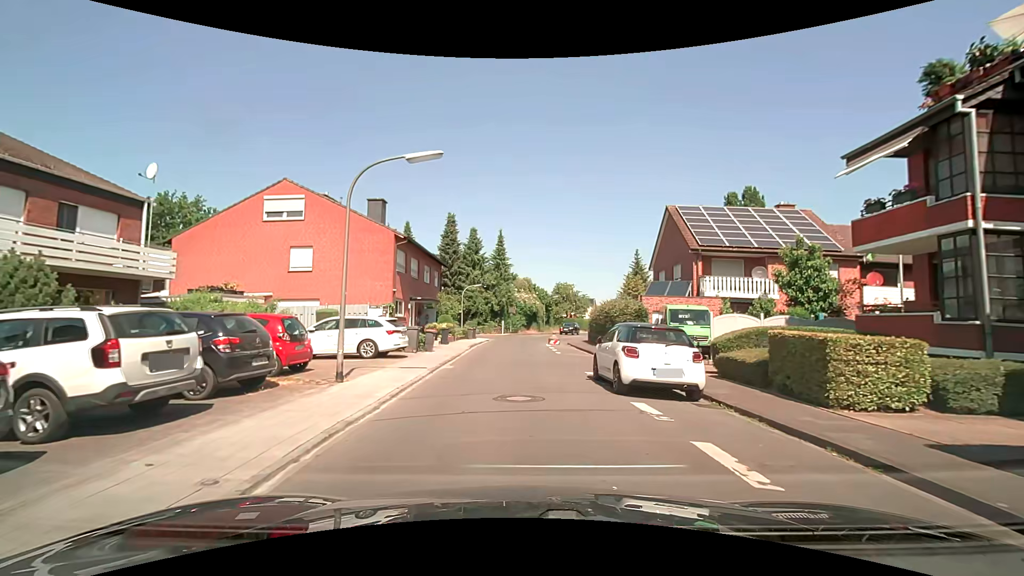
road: residential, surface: asphalt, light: Day
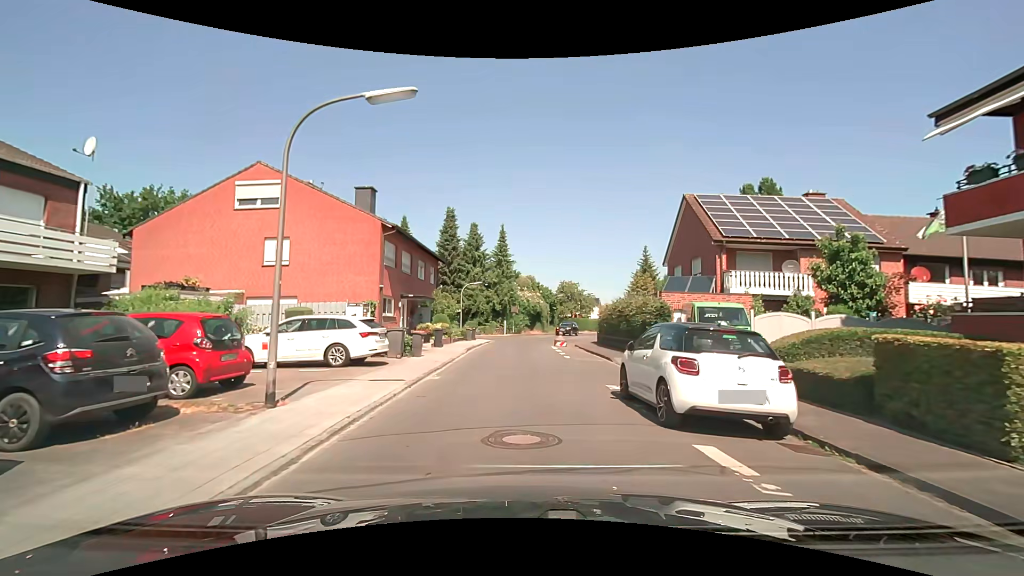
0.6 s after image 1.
(0.0, +3.1) m; -1°
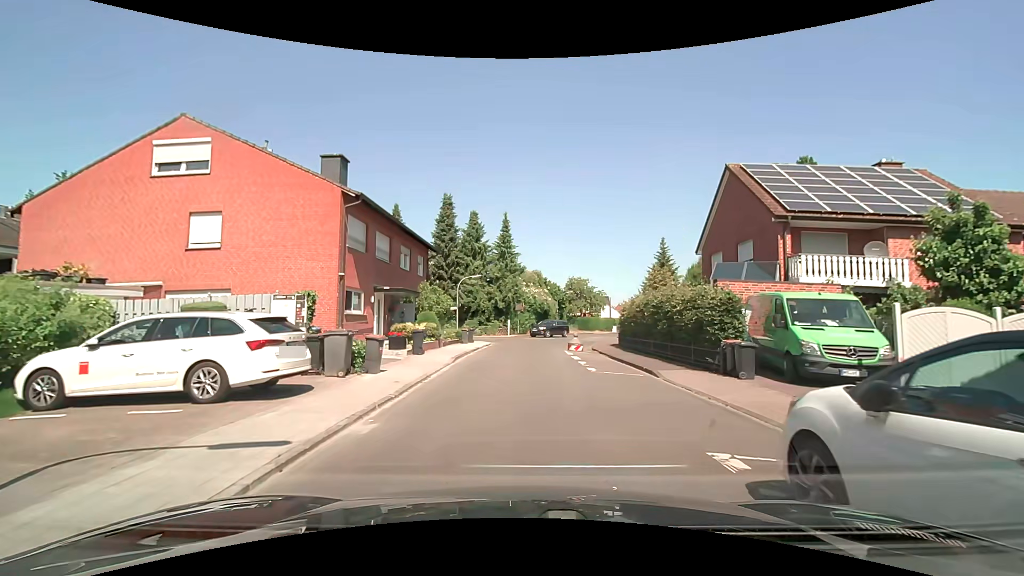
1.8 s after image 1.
(0.0, +6.0) m; 0°
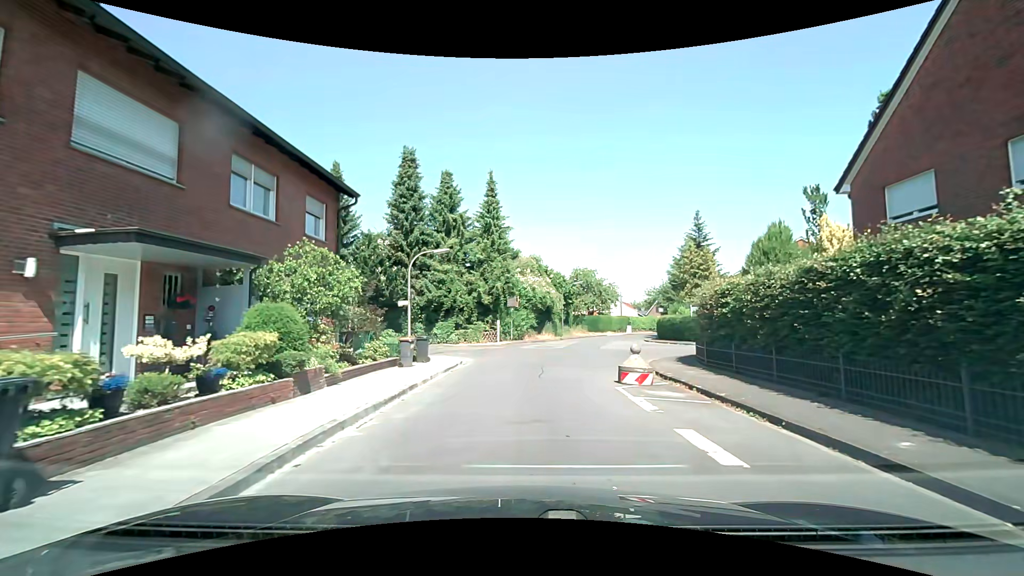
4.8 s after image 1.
(0.0, +14.9) m; +1°
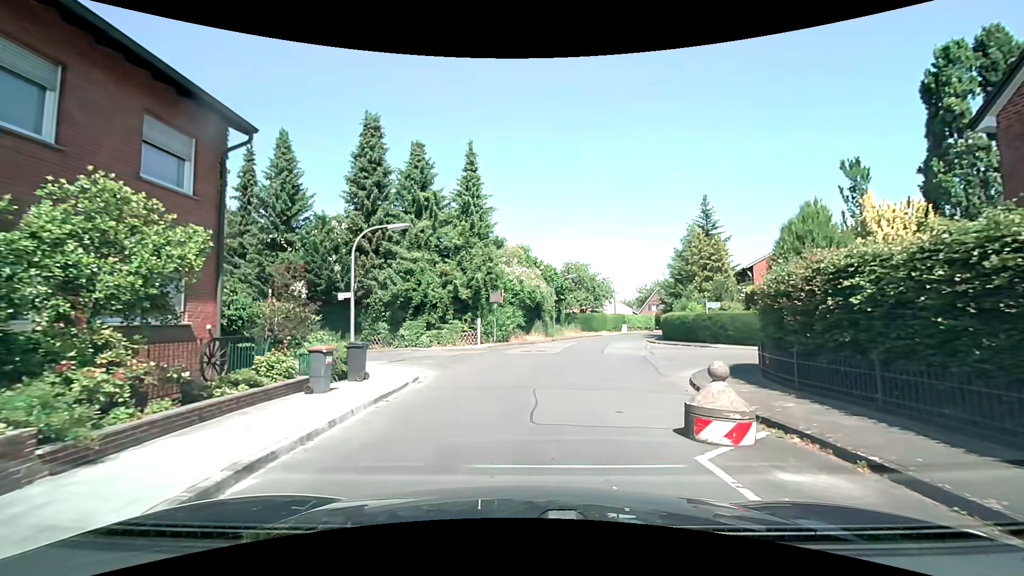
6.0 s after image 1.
(+0.1, +5.9) m; +3°
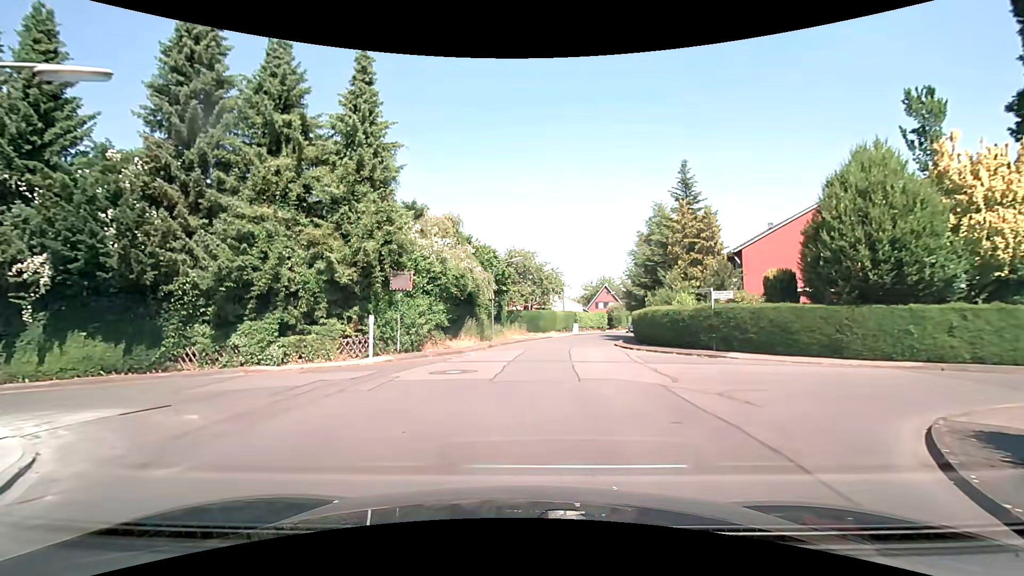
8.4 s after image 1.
(+0.2, +10.7) m; +4°
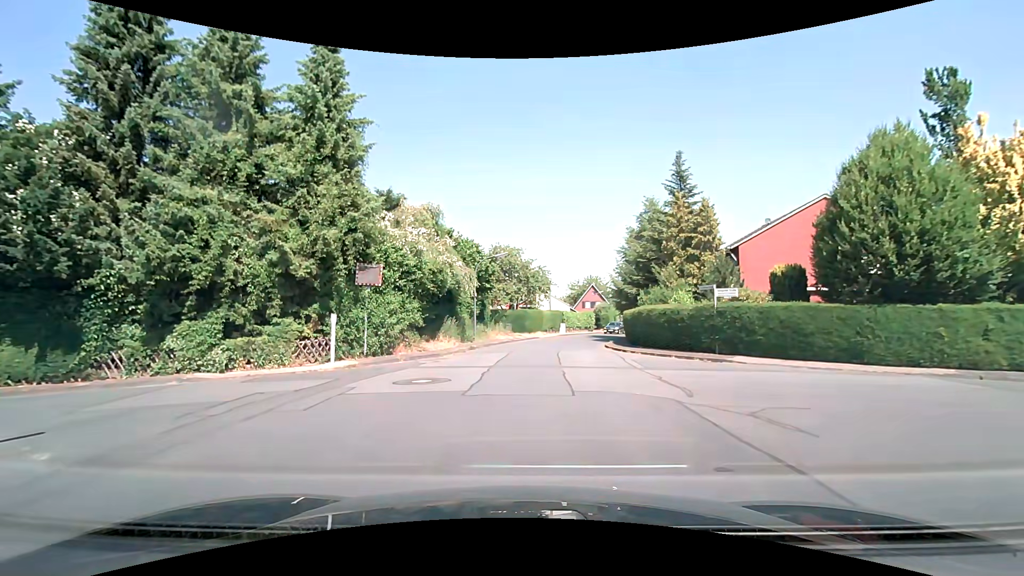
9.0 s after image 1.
(0.0, +2.1) m; +1°
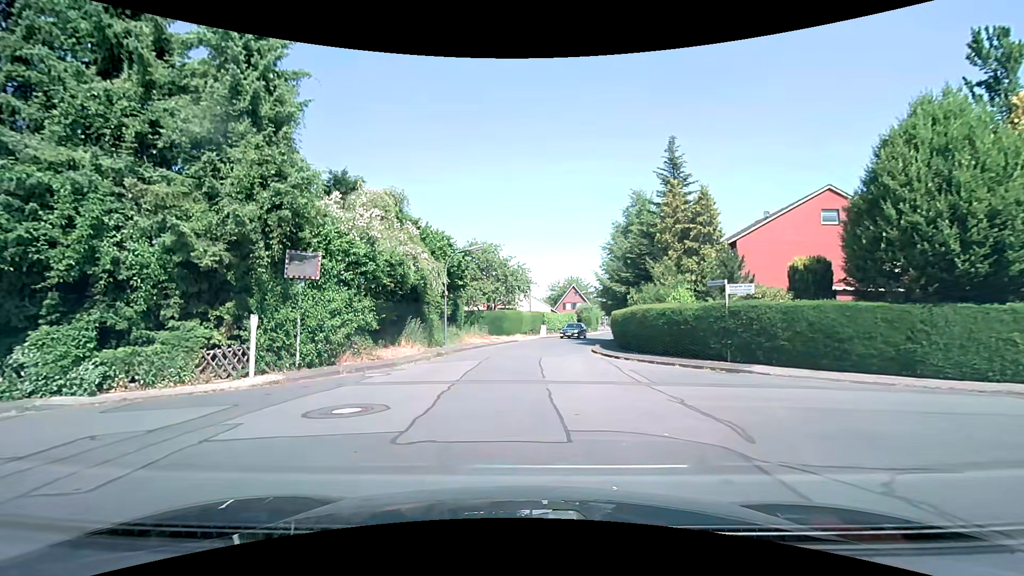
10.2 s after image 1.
(+0.1, +3.3) m; +4°
(+1, +10) (+1, +20) (+2, +30) (+4, +40) (+7, +49) (+10, +59) (+14, +68) (+17, +77) (+19, +87) (+21, +97) m
